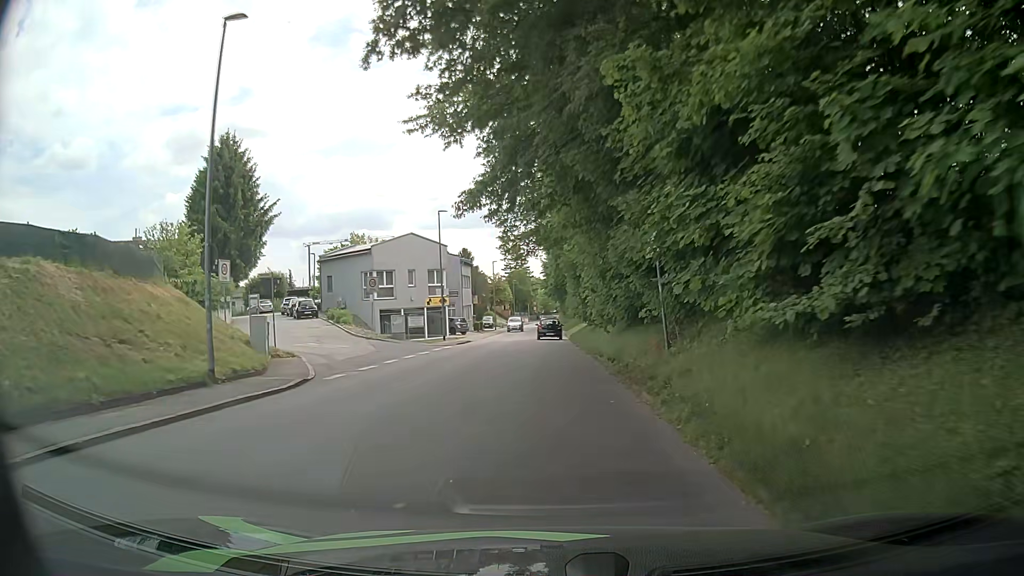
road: tertiary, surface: asphalt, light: Day
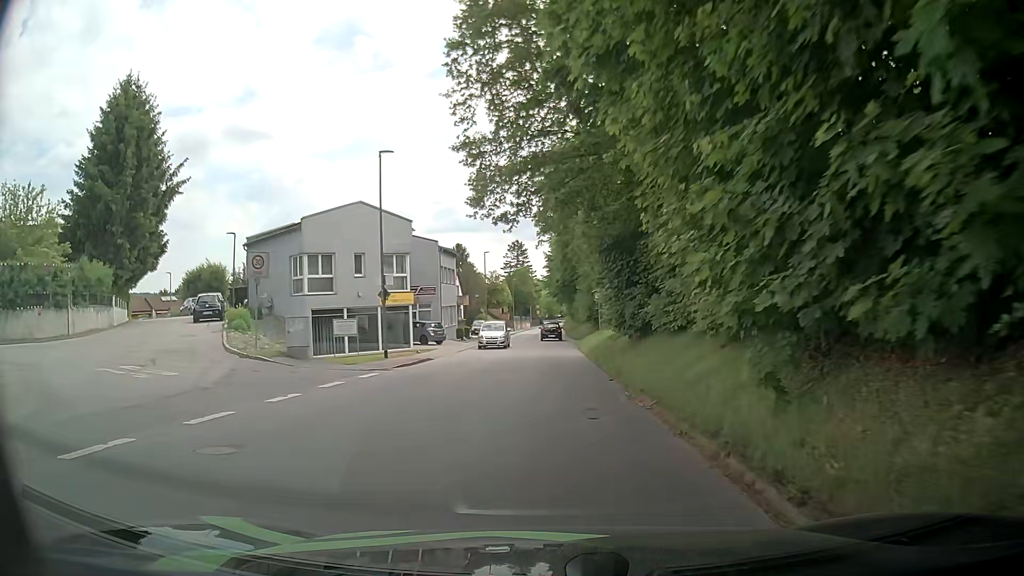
(-0.4, +16.2) m; -2°
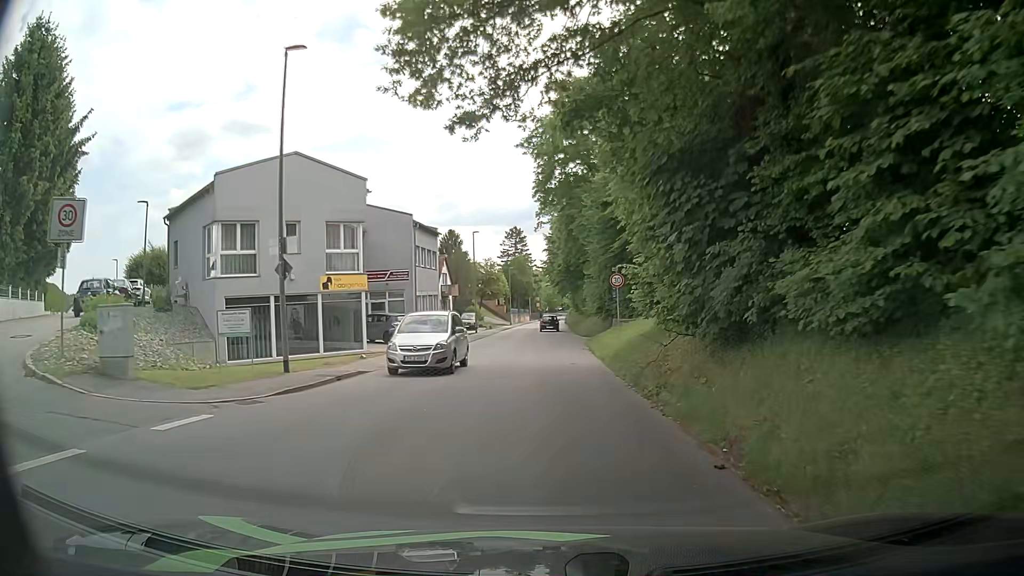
(+0.2, +10.4) m; +1°
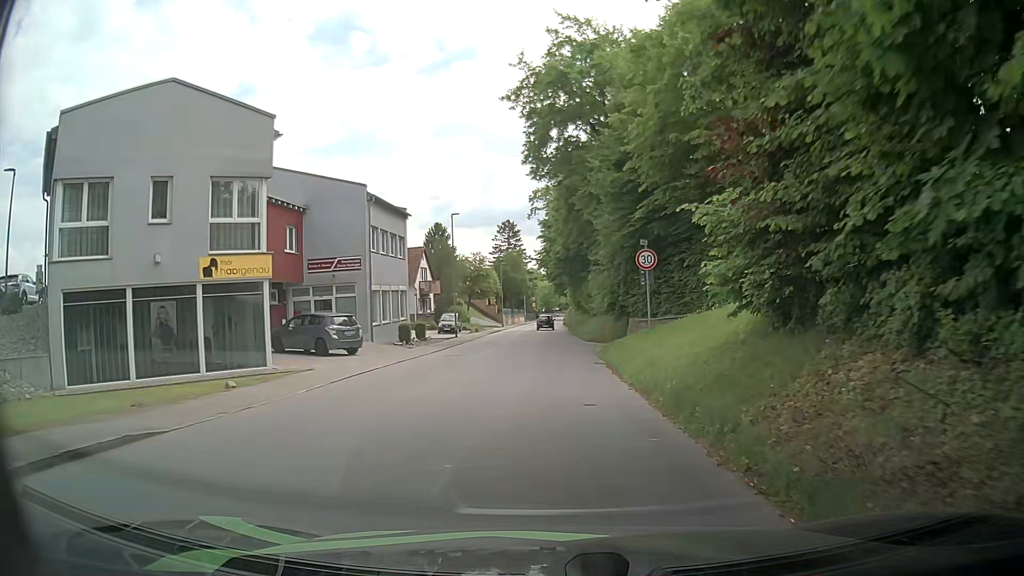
(-0.1, +10.2) m; -1°
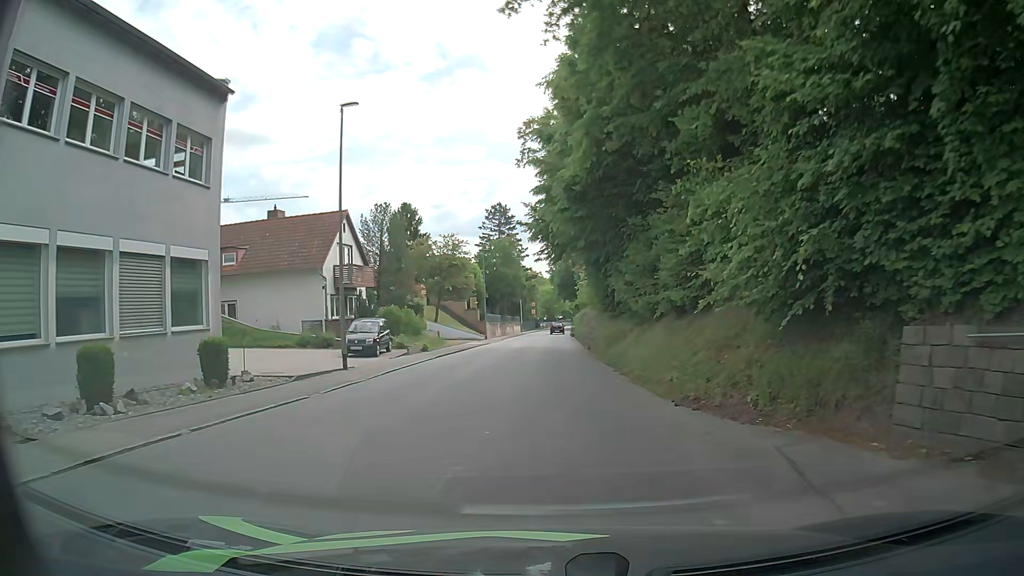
(0.0, +25.3) m; -1°
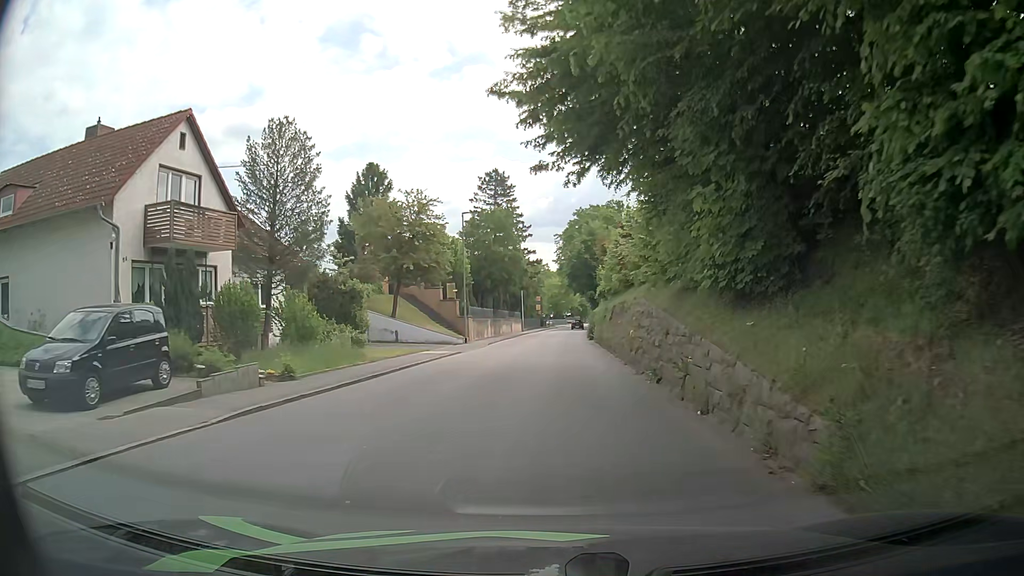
(-0.1, +19.3) m; +1°
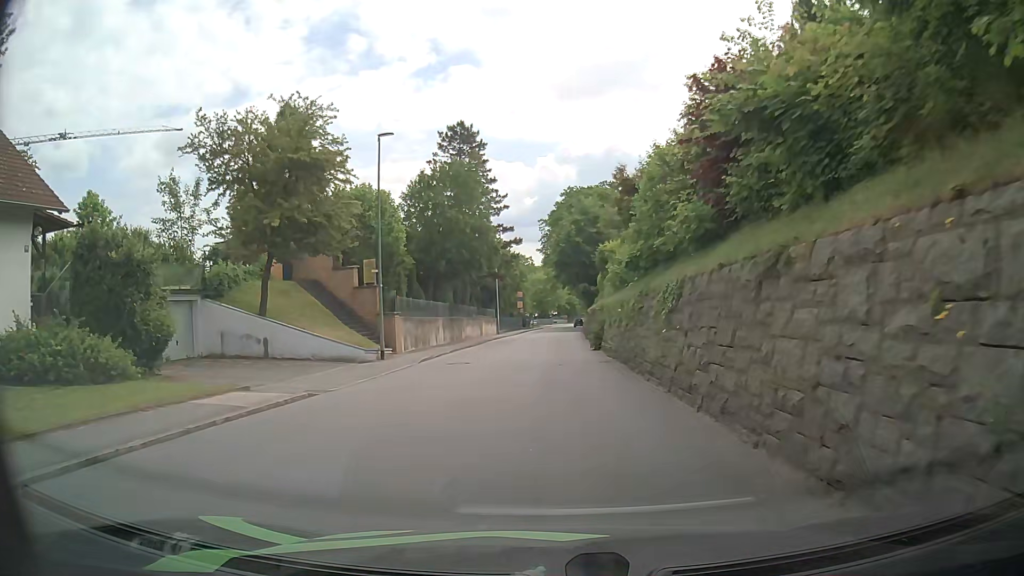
(-0.1, +18.2) m; +1°
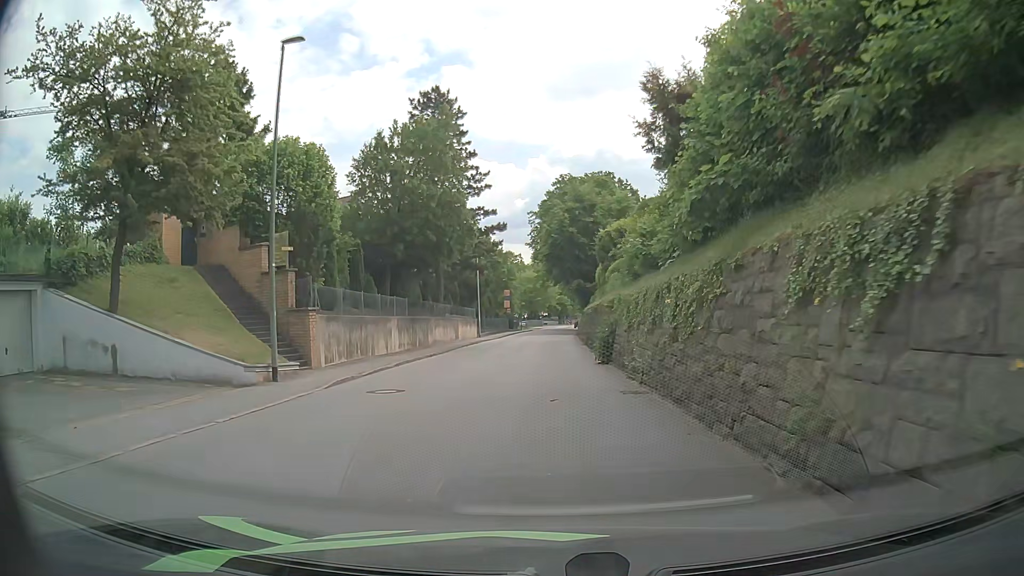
(0.0, +9.0) m; 0°
(0, +10) (0, +20) (0, +30) (+1, +40) (+1, +50) (+1, +60) (+1, +70) (+2, +80) (+3, +90) (+4, +100) m
